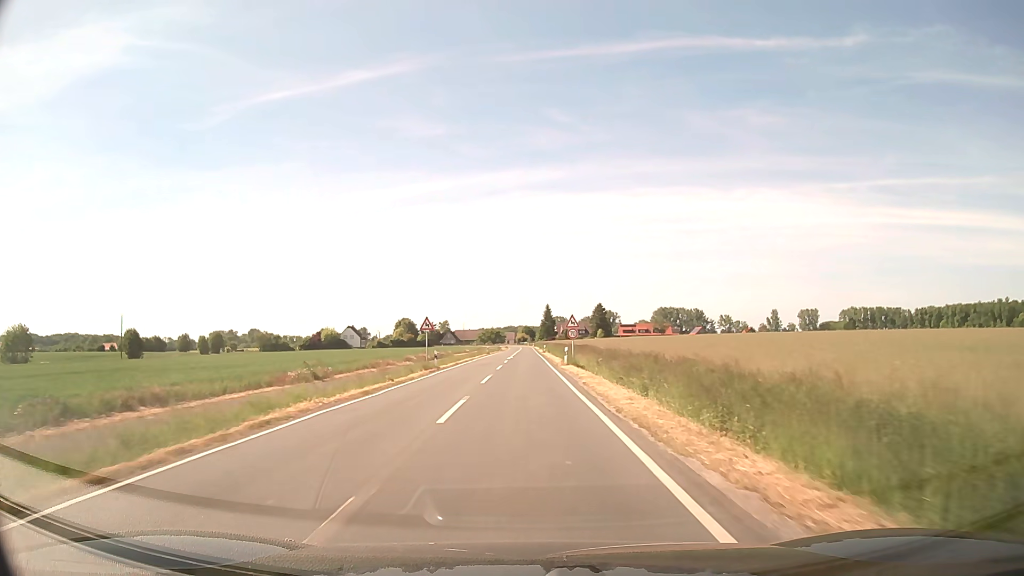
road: secondary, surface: asphalt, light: Day
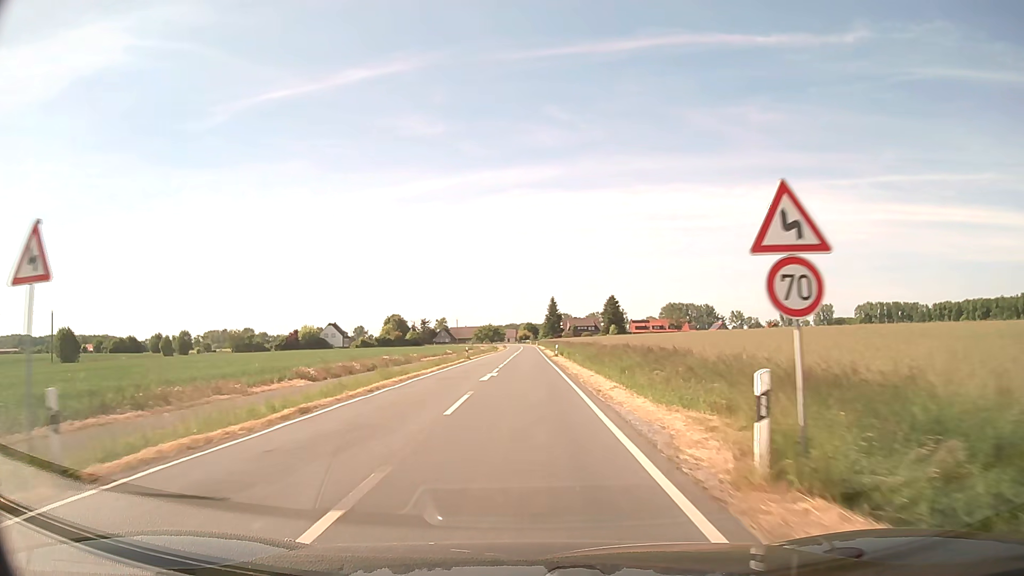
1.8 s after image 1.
(0.0, +32.2) m; 0°
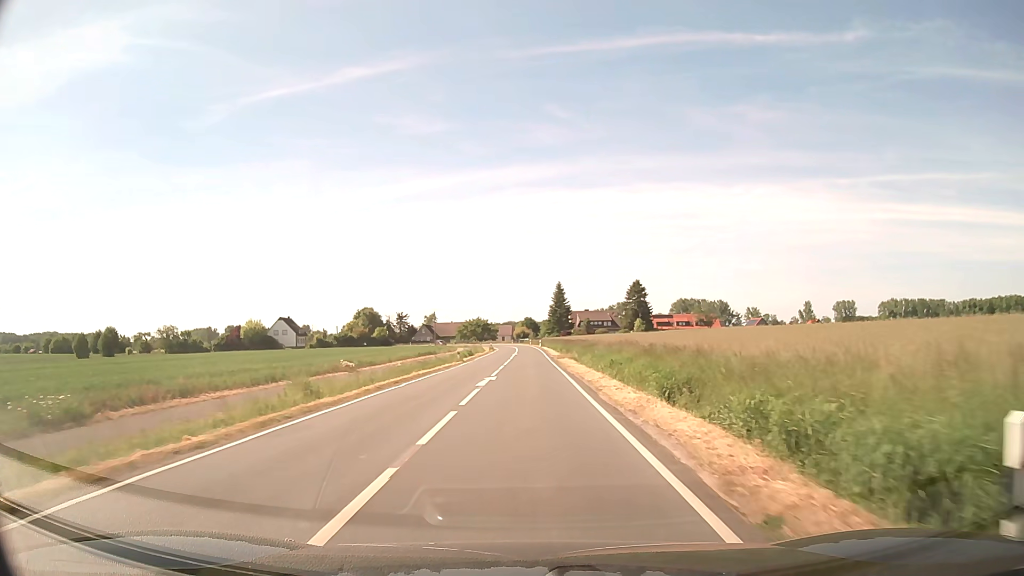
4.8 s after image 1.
(0.0, +53.7) m; 0°
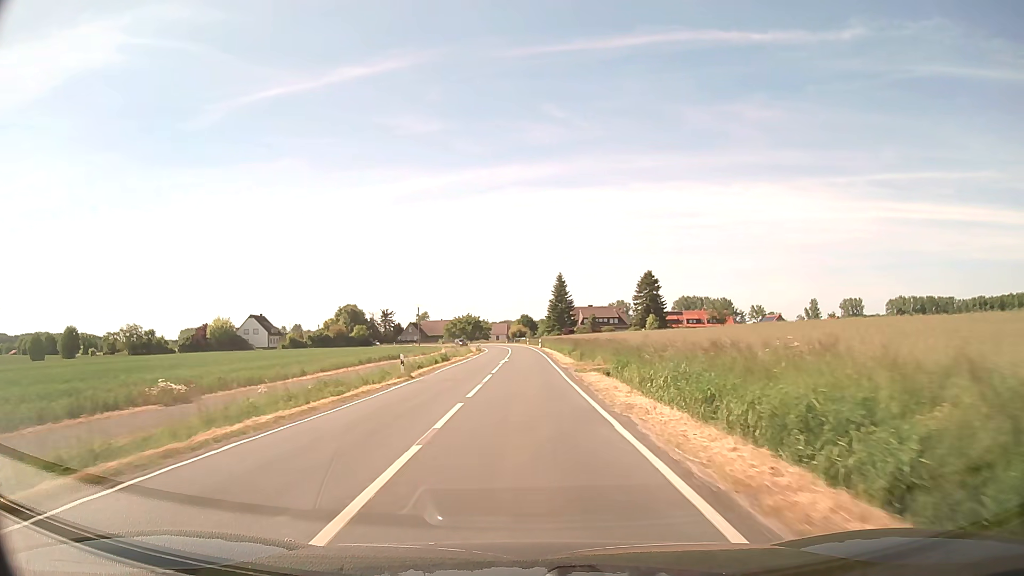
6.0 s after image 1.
(0.0, +21.5) m; 0°
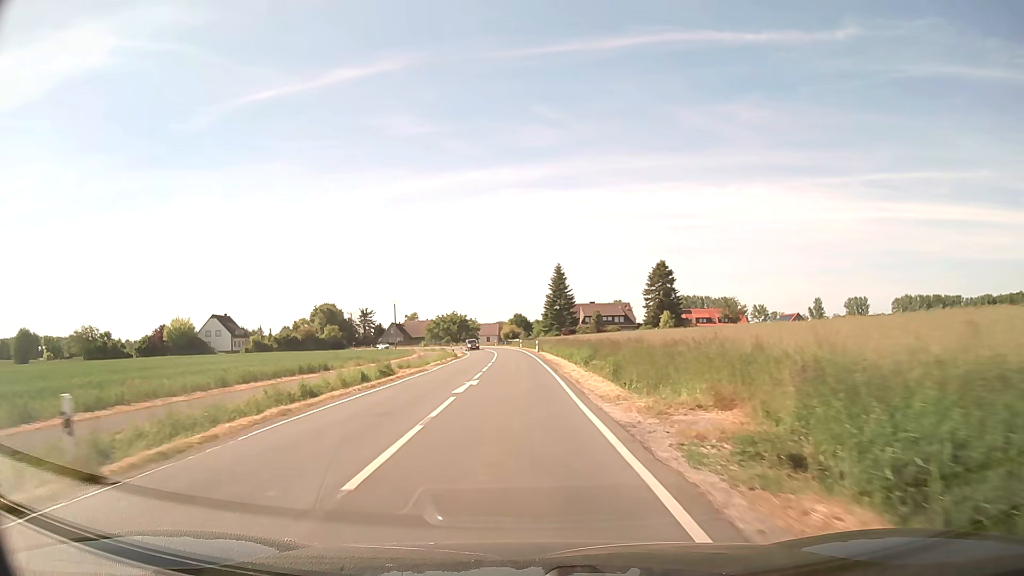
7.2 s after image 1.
(+0.2, +21.5) m; +1°
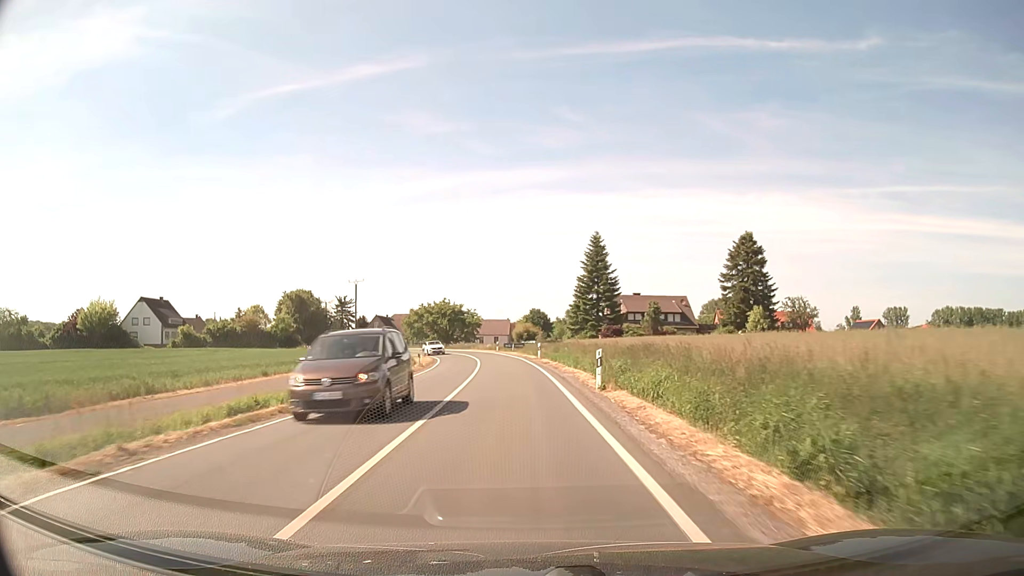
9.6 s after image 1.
(-0.6, +43.0) m; -1°
